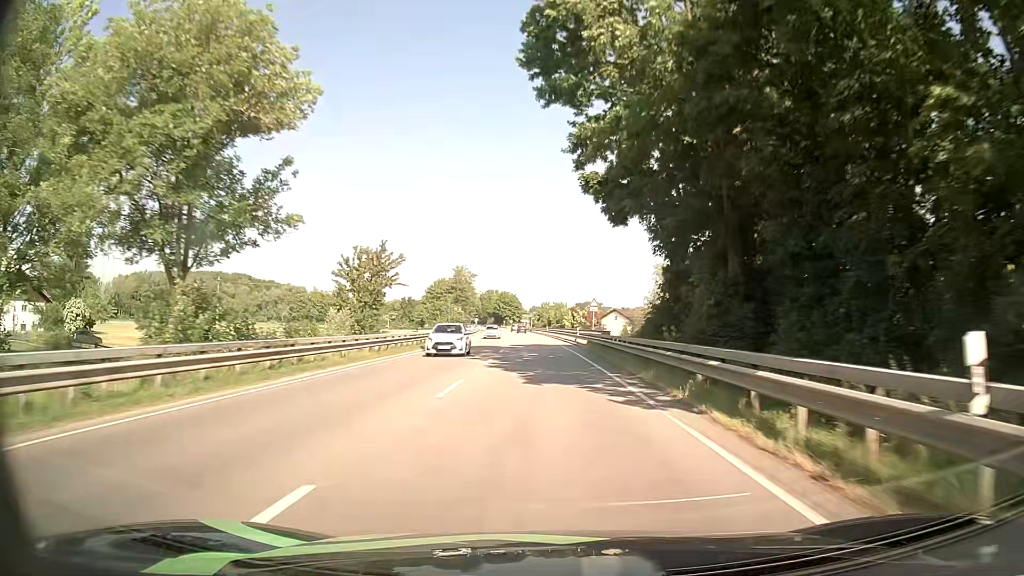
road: primary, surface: asphalt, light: Day
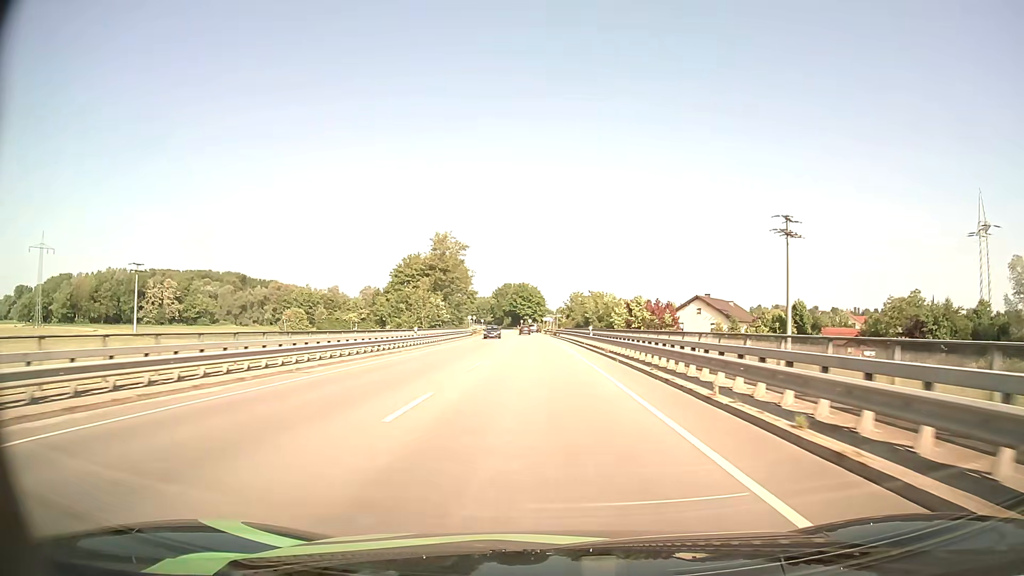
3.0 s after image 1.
(-1.0, +59.6) m; -2°
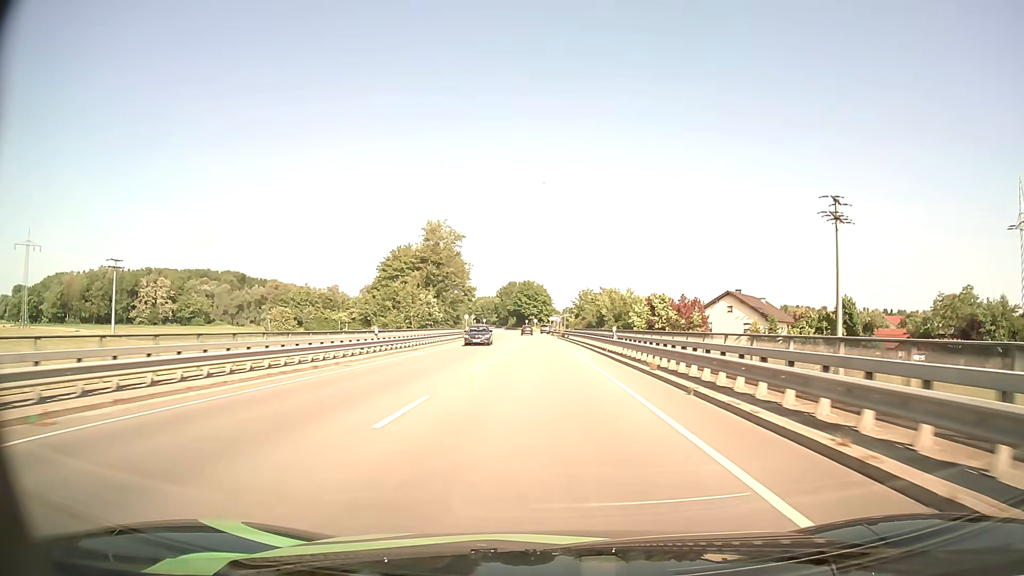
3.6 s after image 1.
(-0.1, +11.9) m; -1°
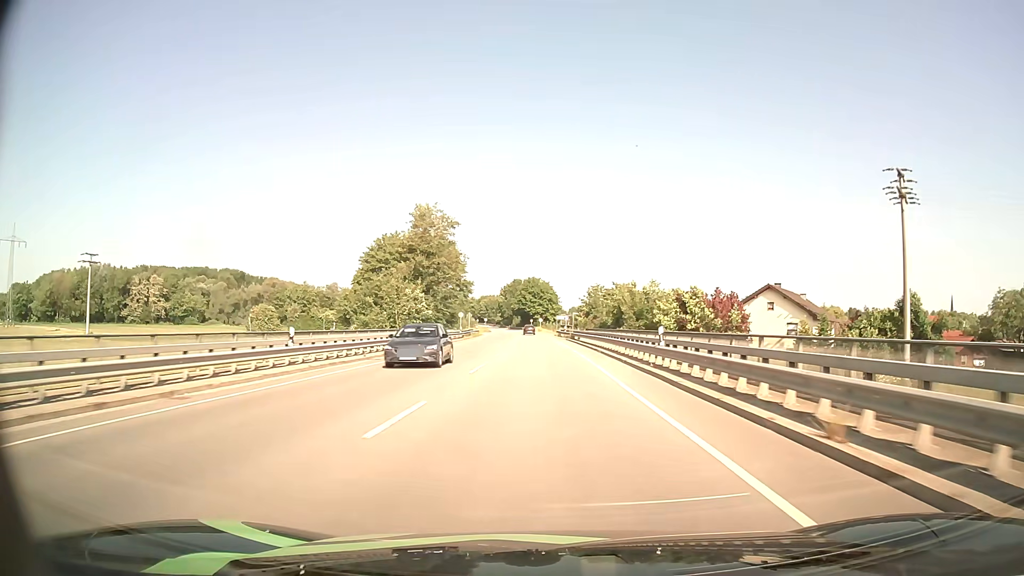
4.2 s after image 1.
(0.0, +11.9) m; 0°
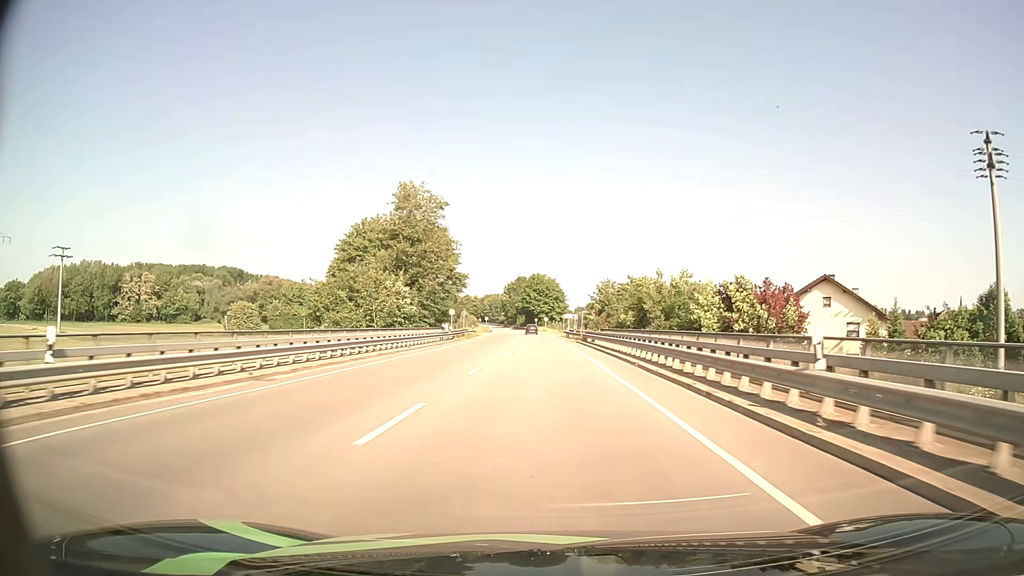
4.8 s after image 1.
(-0.1, +12.0) m; -1°
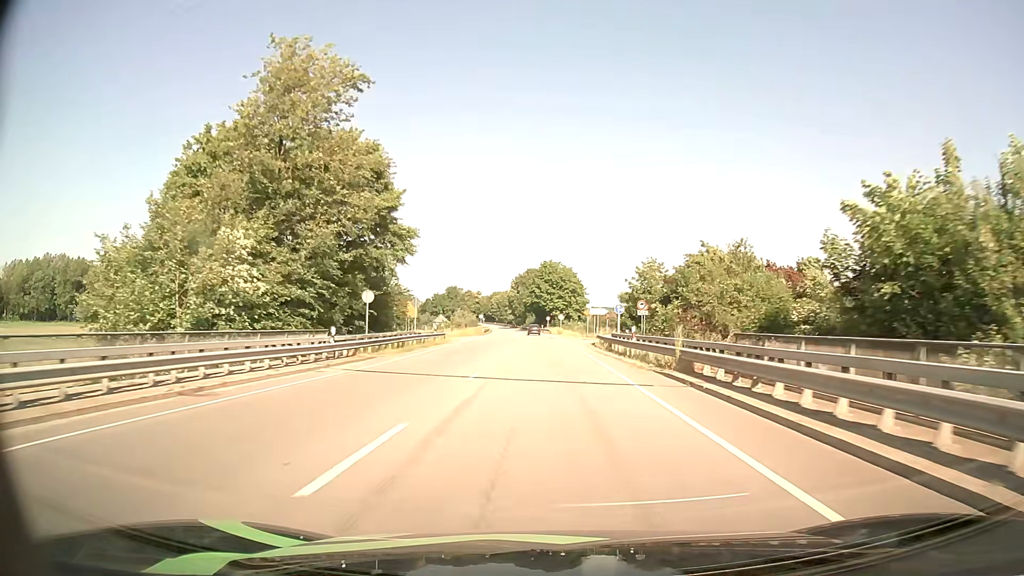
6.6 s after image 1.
(-0.3, +36.1) m; -1°
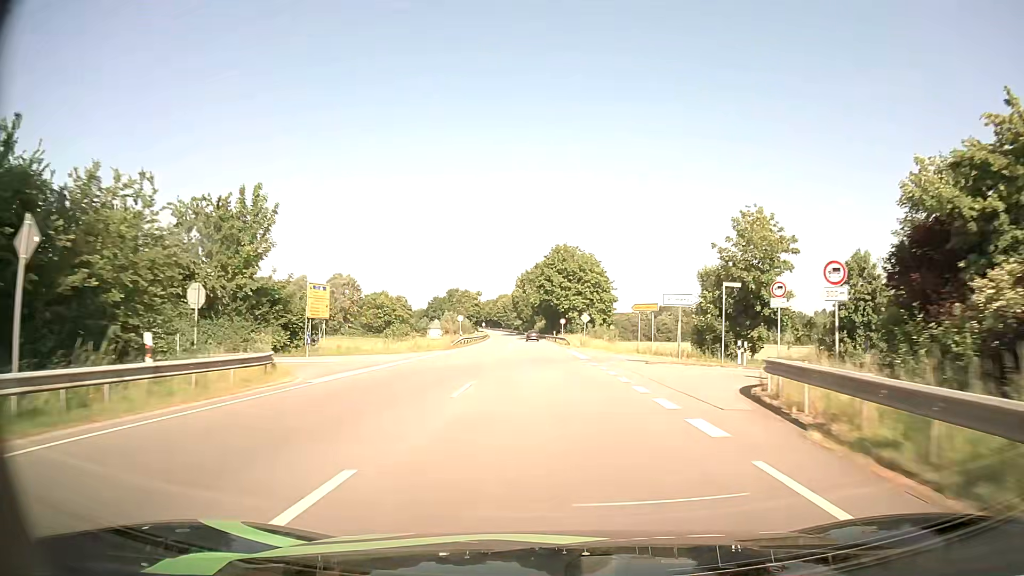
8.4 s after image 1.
(-0.3, +36.6) m; -1°
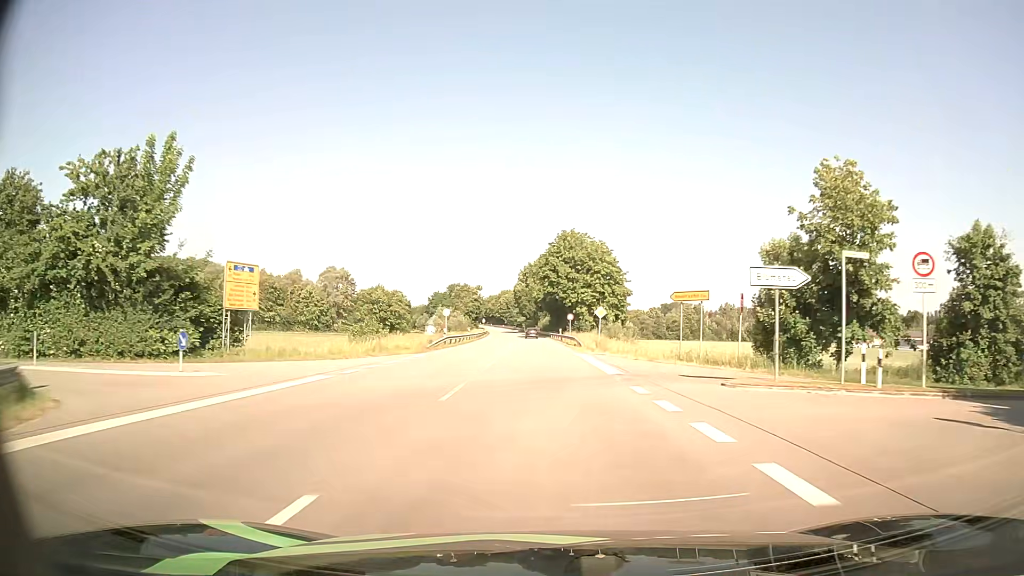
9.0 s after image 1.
(0.0, +12.3) m; 0°
(0, +10) (0, +20) (0, +30) (-1, +40) (-1, +50) (-1, +60) (-2, +70) (-2, +80) (-2, +90) (-3, +100) m
